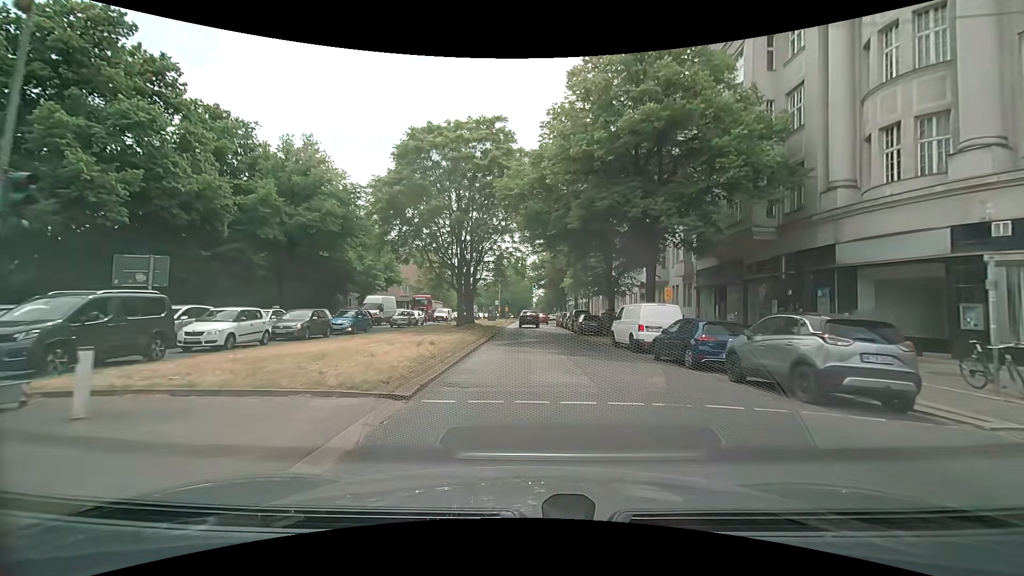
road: primary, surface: asphalt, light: Day
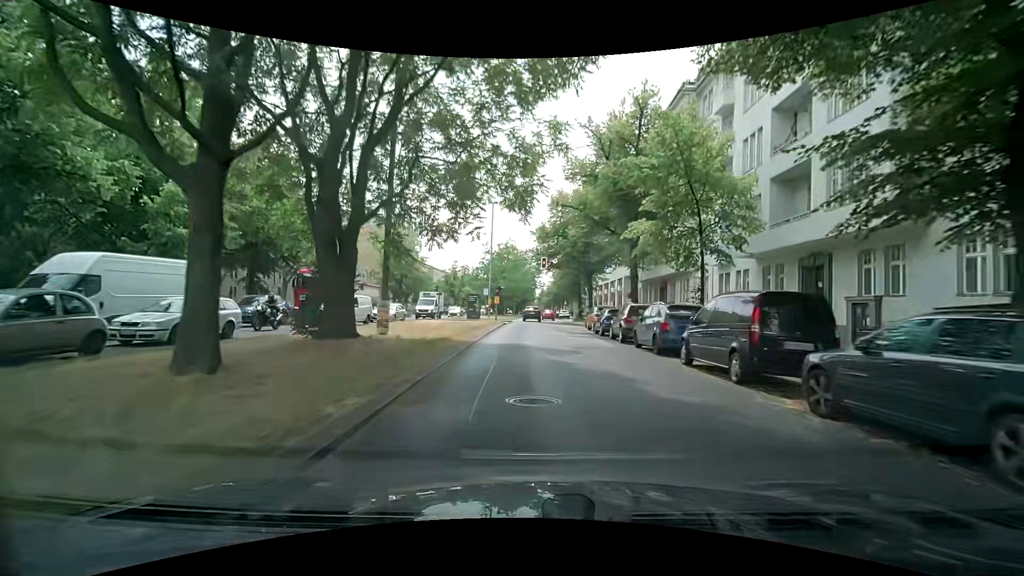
(0.0, +31.0) m; 0°
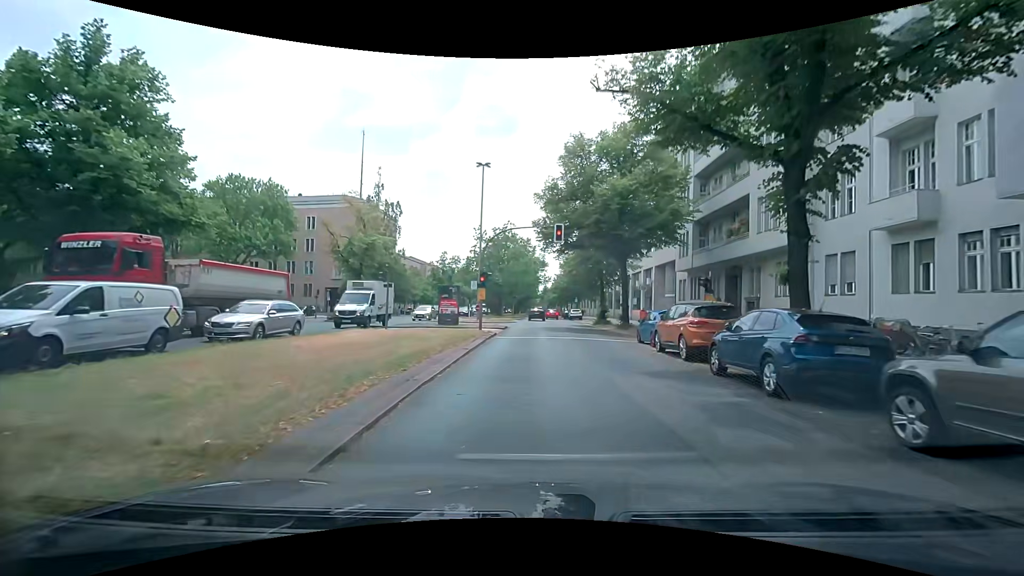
(+0.3, +17.2) m; -1°
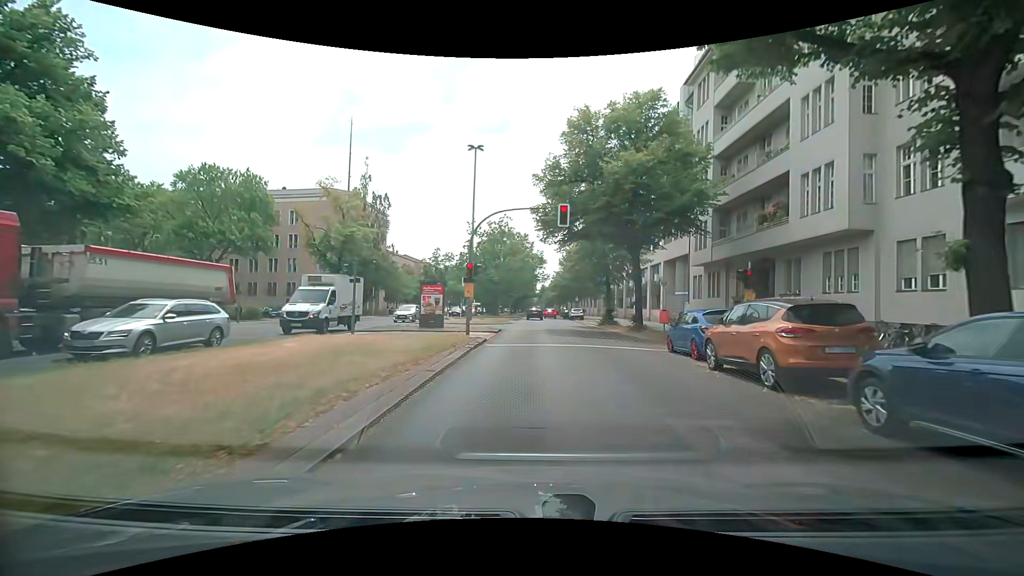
(+0.1, +4.9) m; +1°
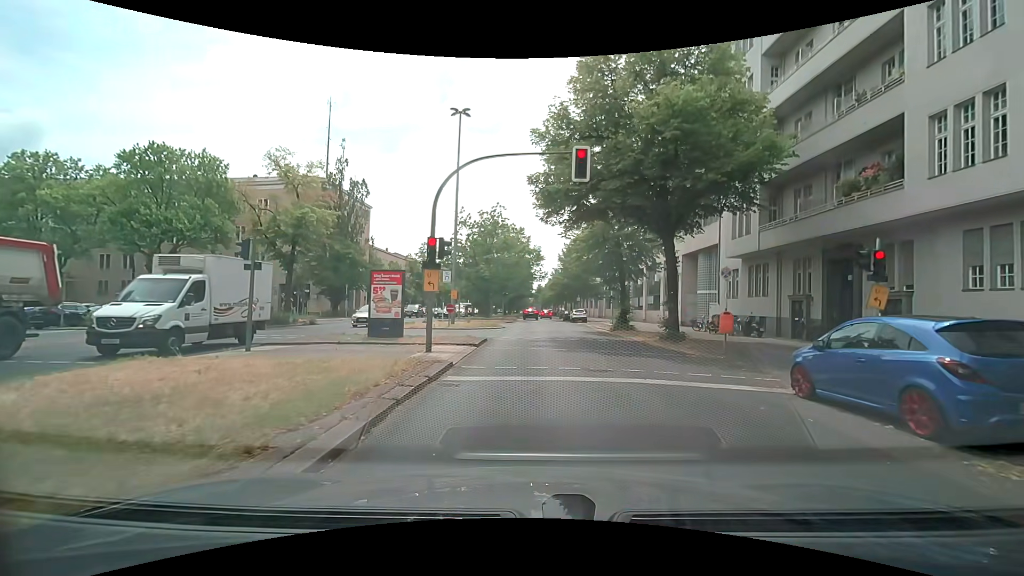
(+0.1, +7.9) m; -1°
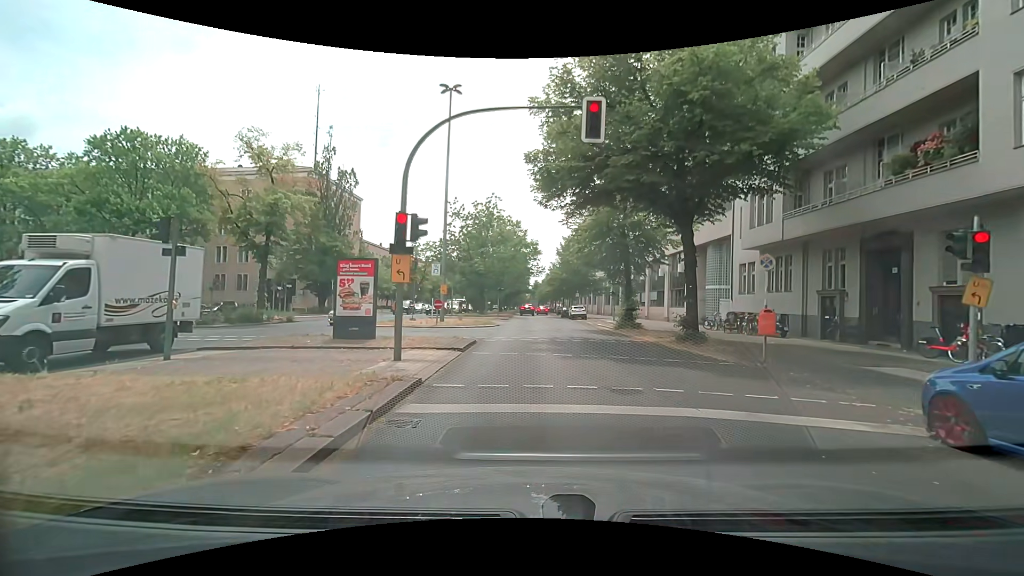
(+0.1, +2.9) m; 0°
